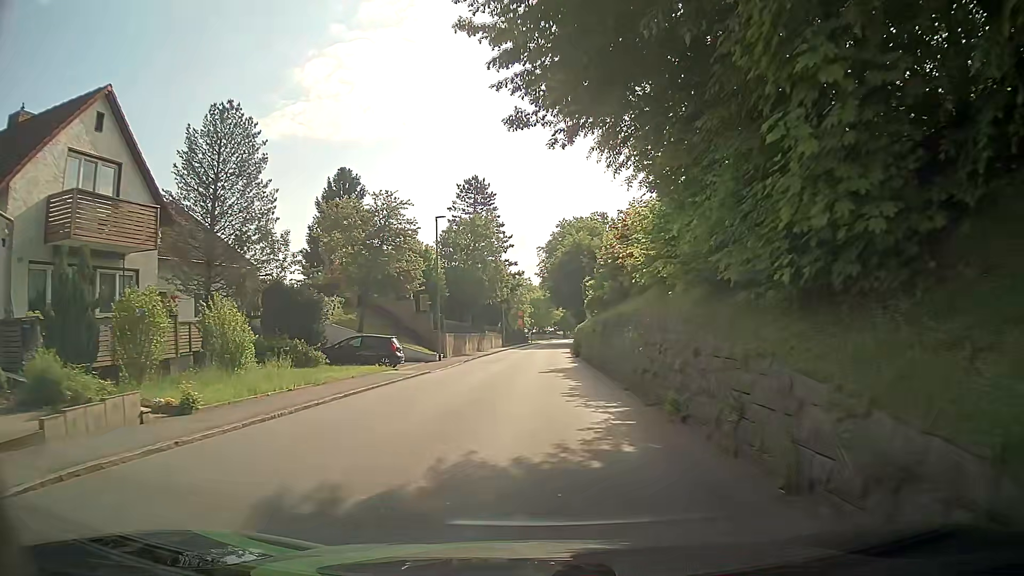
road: tertiary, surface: asphalt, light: Day
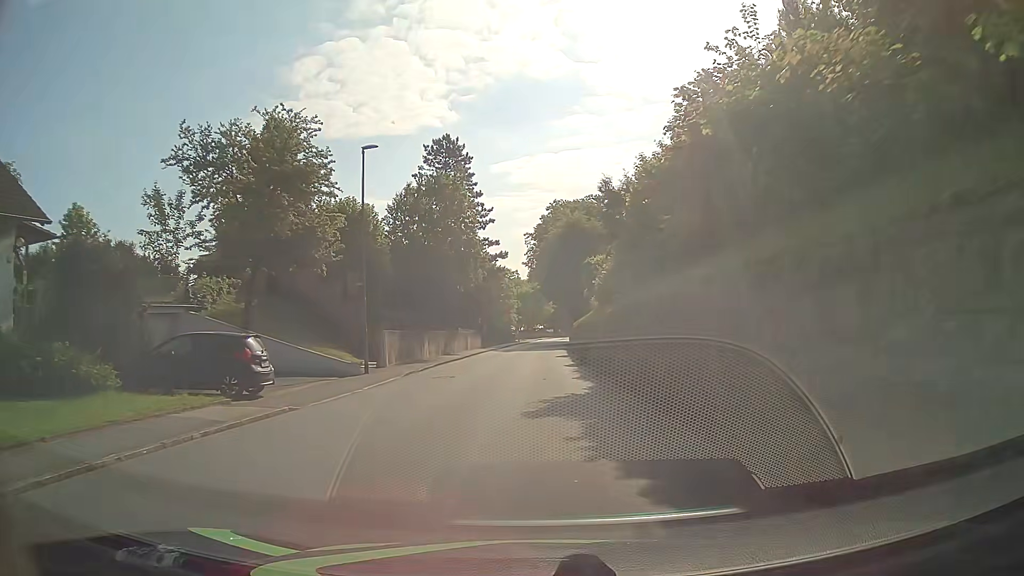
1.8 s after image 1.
(+0.5, +14.4) m; +3°
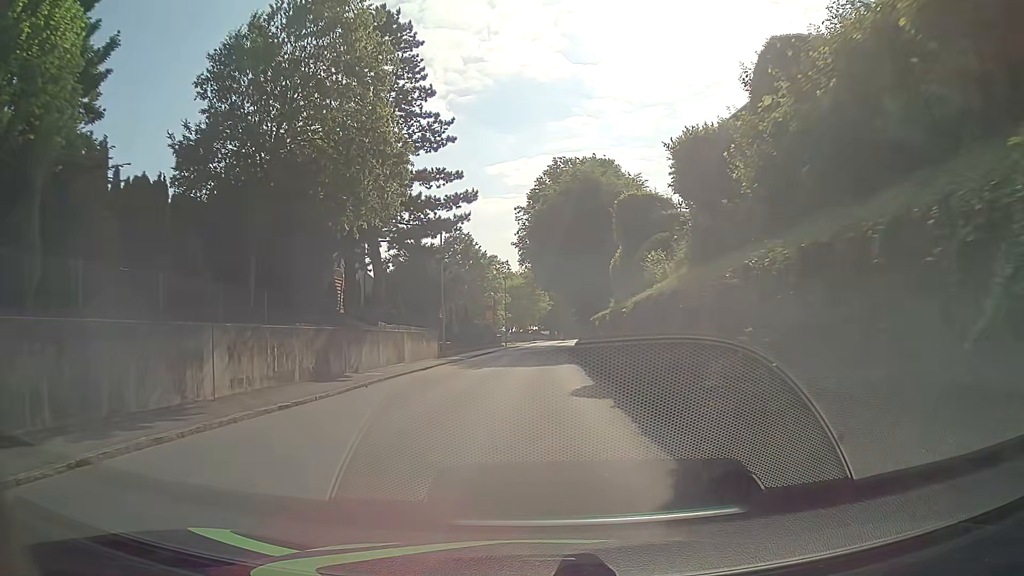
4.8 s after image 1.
(-0.1, +24.1) m; -1°
(0, +10) (0, +20) (0, +30) (+1, +40) (+1, +50) (+2, +60) (+2, +70) (+3, +80) (+4, +90) (+6, +100) m
